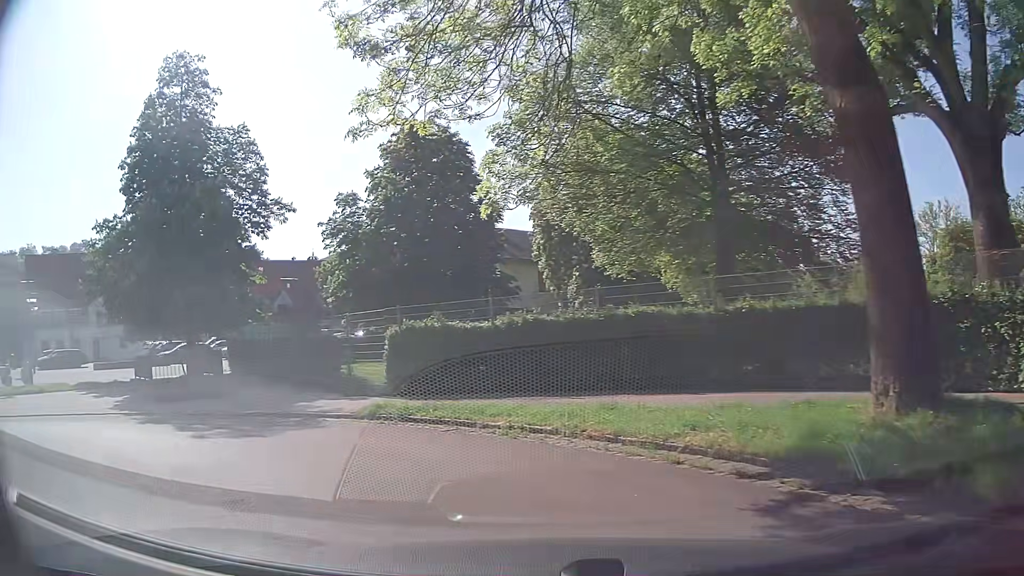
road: residential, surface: asphalt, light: Day
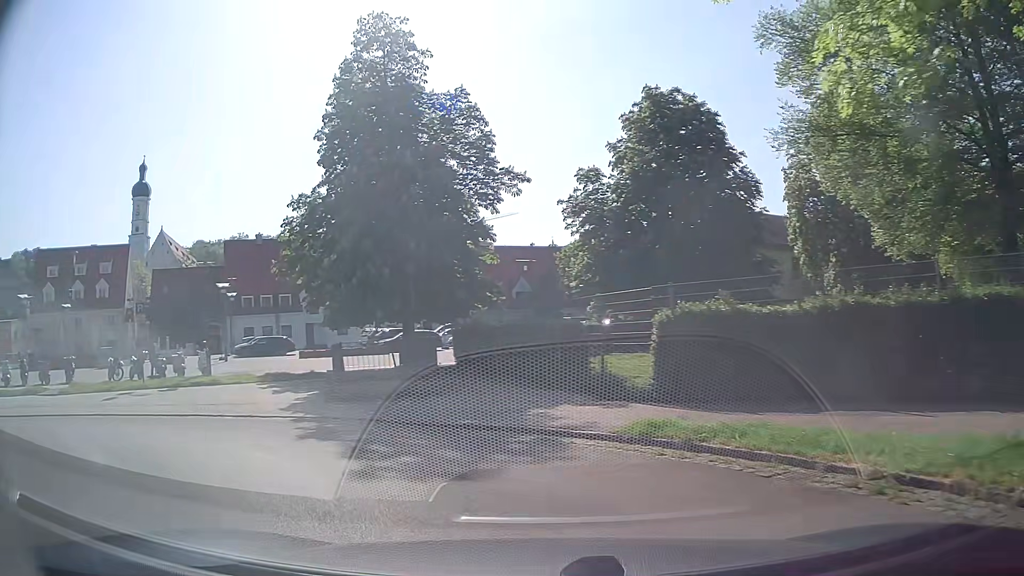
(-0.6, +4.1) m; -20°
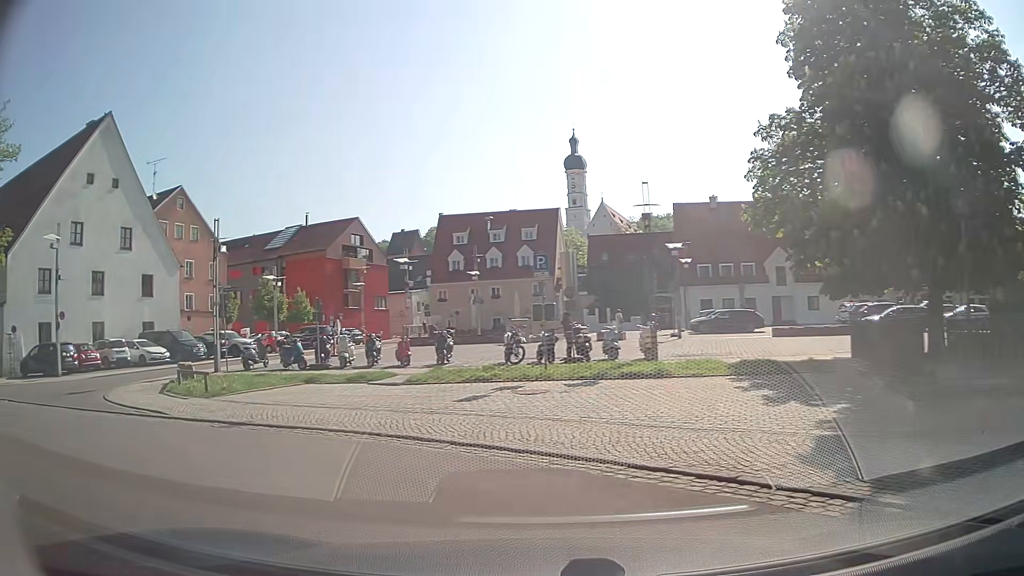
(-2.6, +8.2) m; -39°
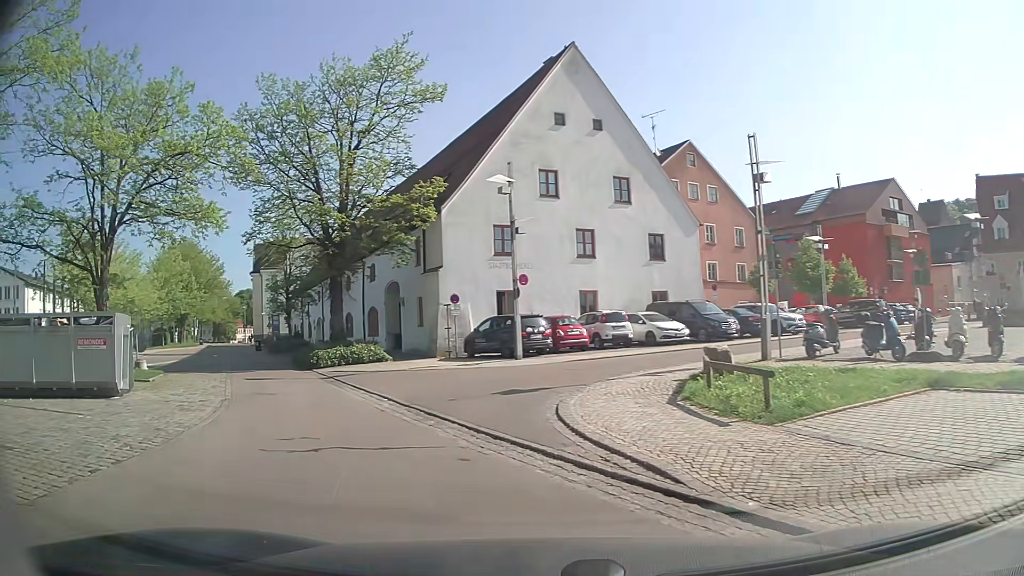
(-3.1, +8.1) m; -42°
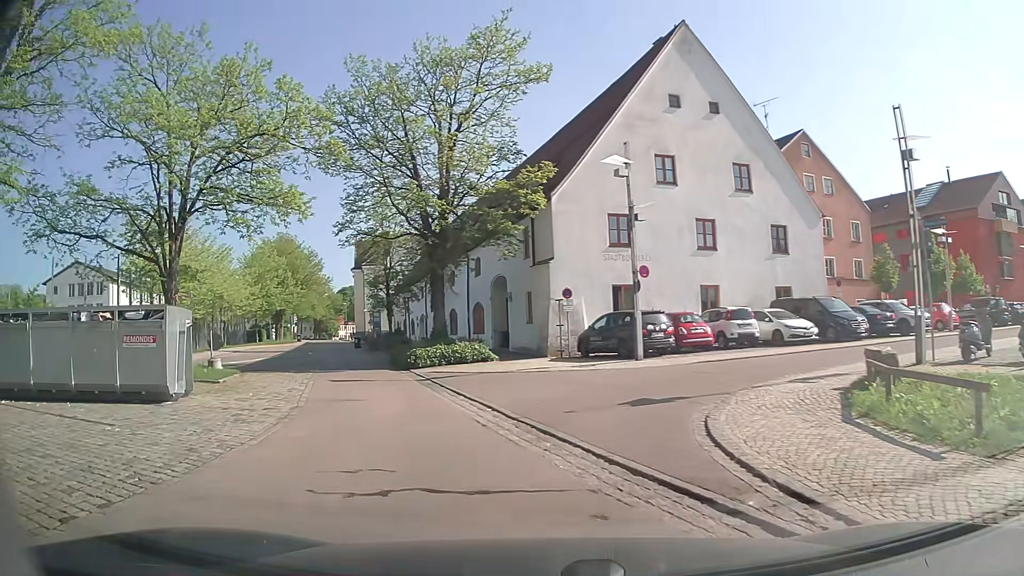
(-0.2, +2.4) m; -10°
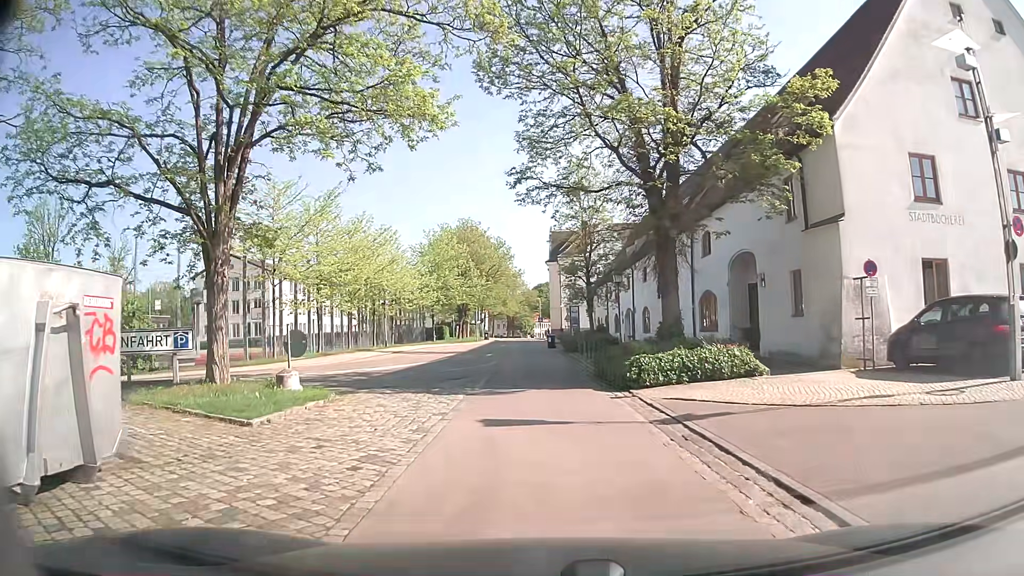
(-1.9, +9.8) m; -17°
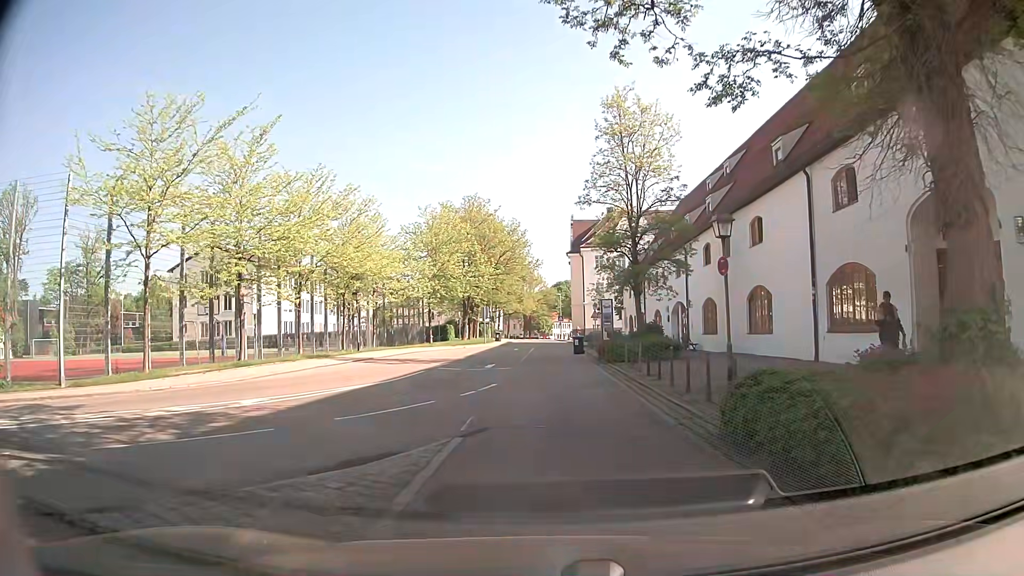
(-0.3, +13.4) m; -2°
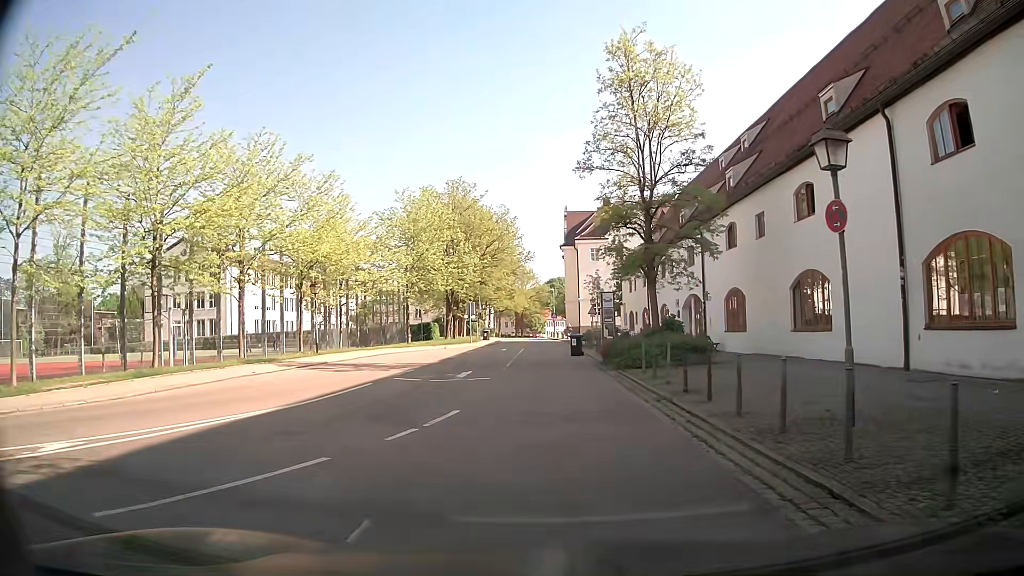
(+0.1, +6.2) m; 0°
(0, +10) (+1, +20) (+1, +30) (+1, +40) (+2, +50) (+2, +60) (+3, +70) (+2, +80) (+2, +90) (+2, +100) m
